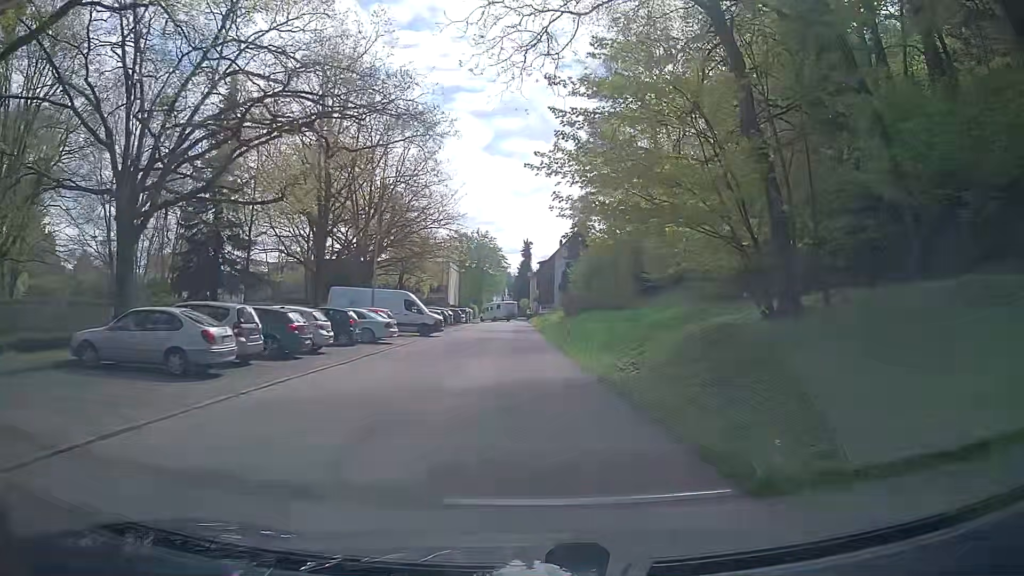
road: unclassified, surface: asphalt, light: Day
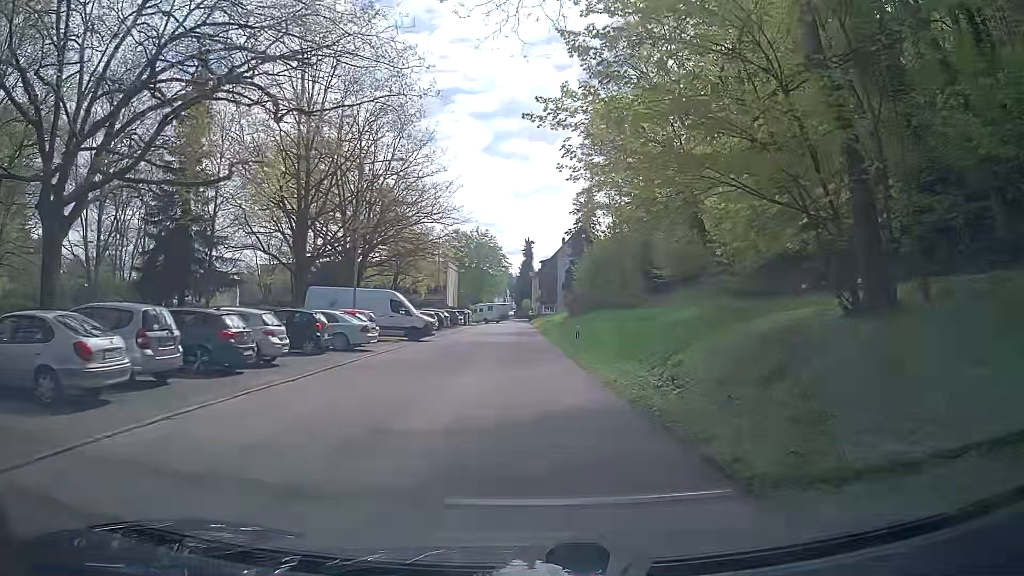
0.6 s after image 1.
(+0.1, +4.5) m; 0°
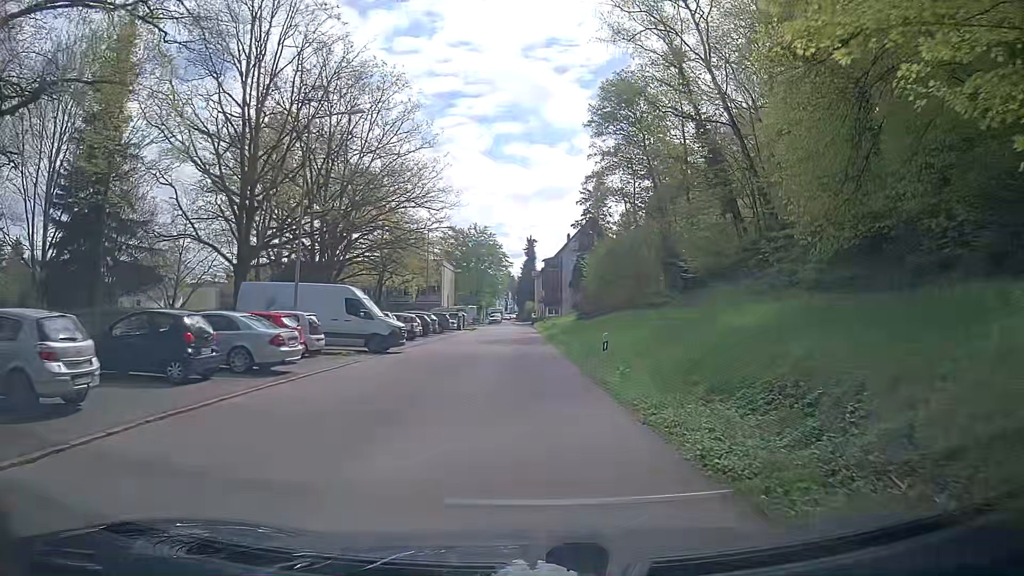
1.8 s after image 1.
(+0.2, +9.0) m; +2°
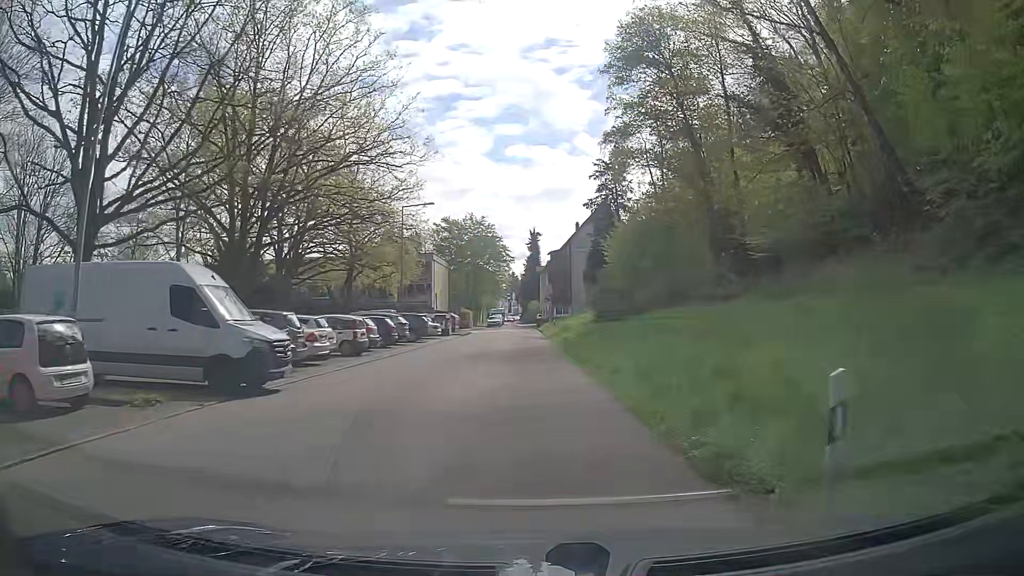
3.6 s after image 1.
(-0.2, +13.5) m; -3°
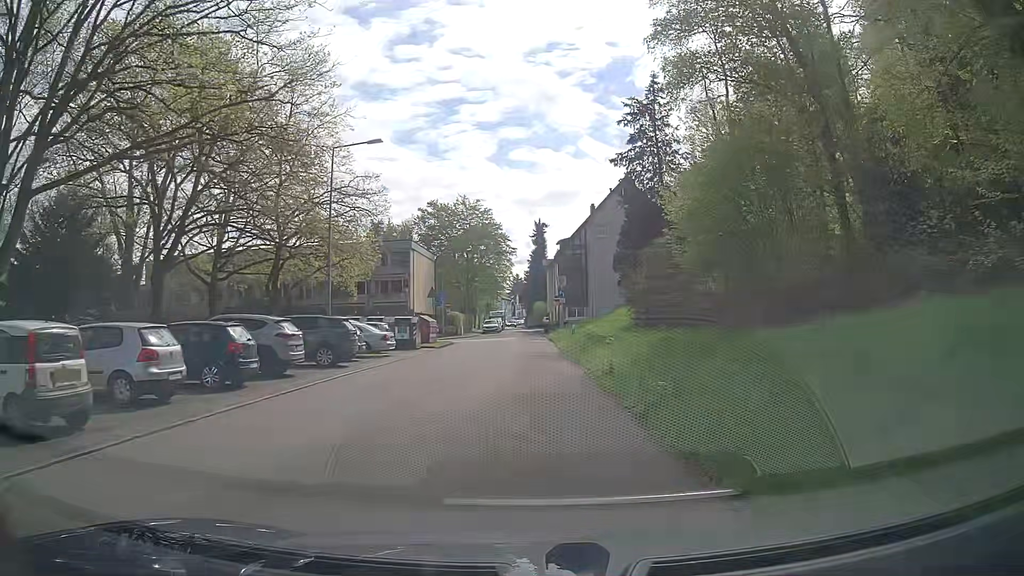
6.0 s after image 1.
(+0.7, +17.8) m; +1°
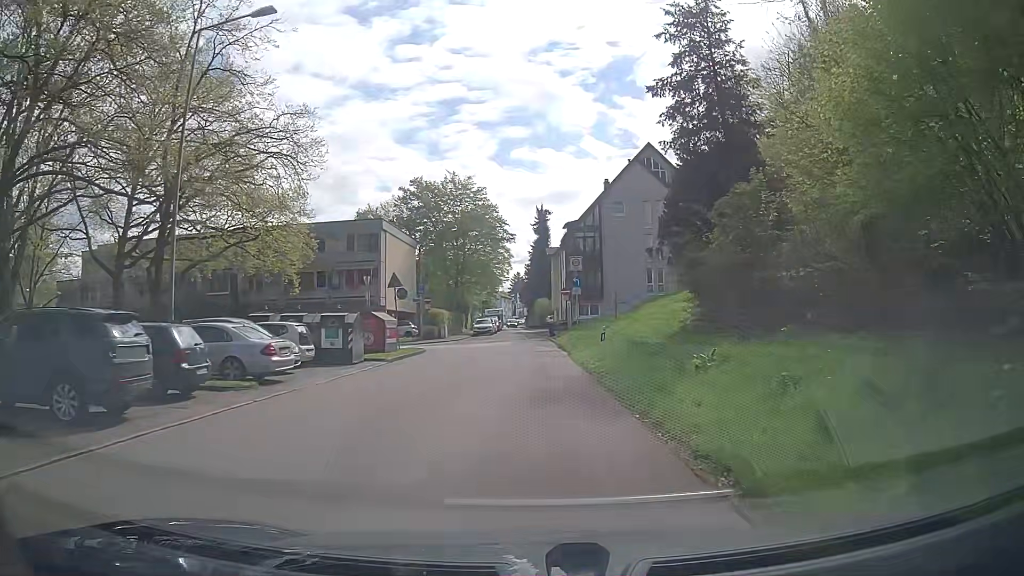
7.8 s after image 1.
(0.0, +13.4) m; 0°
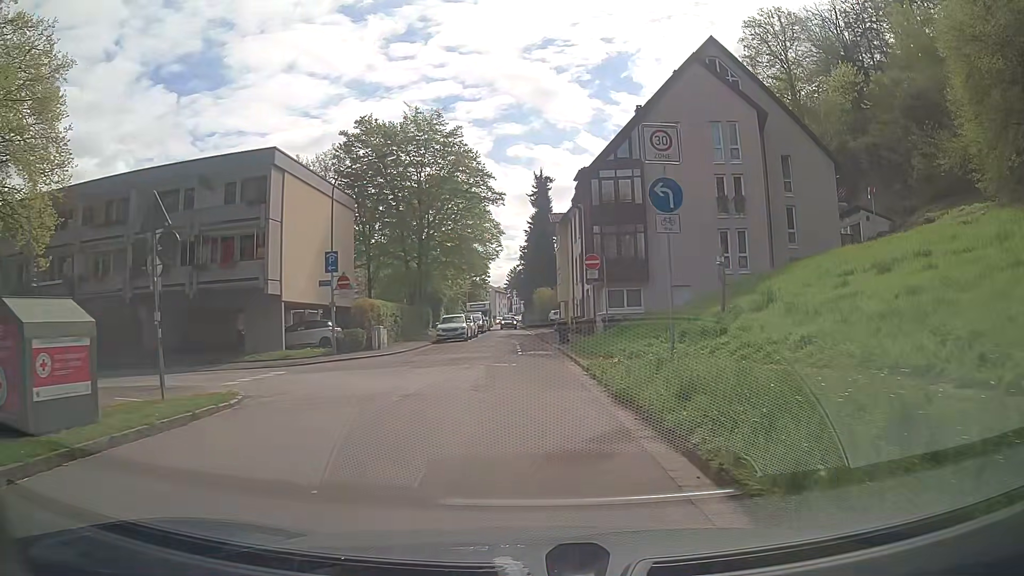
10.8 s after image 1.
(+0.2, +22.1) m; +1°
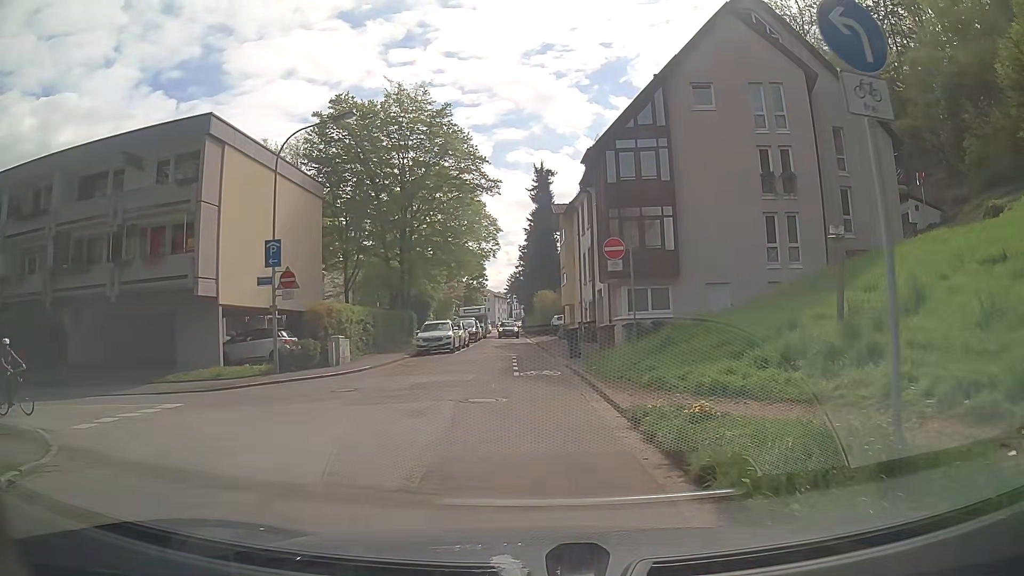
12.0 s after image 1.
(-0.1, +6.5) m; 0°
